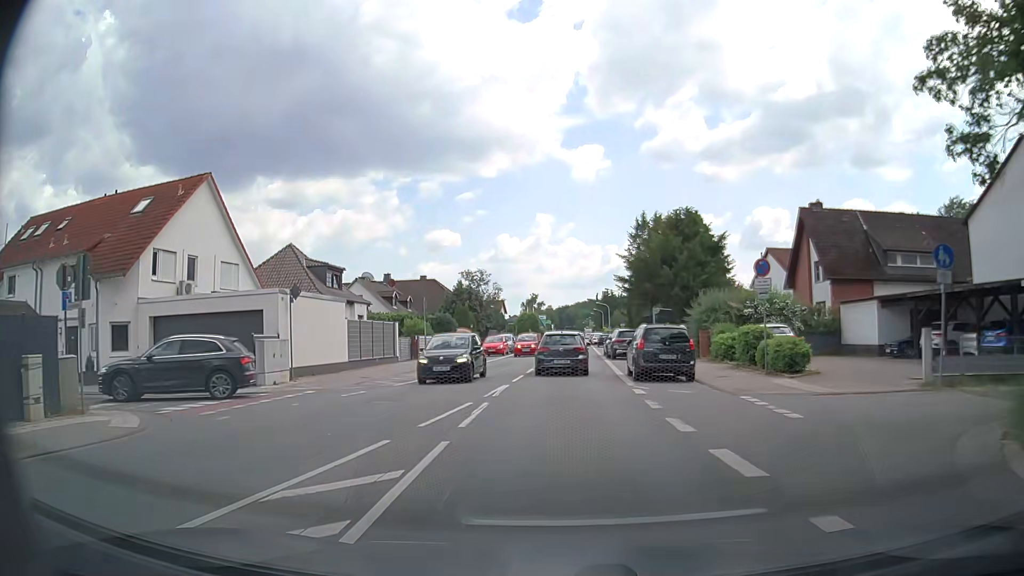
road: primary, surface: asphalt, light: Day
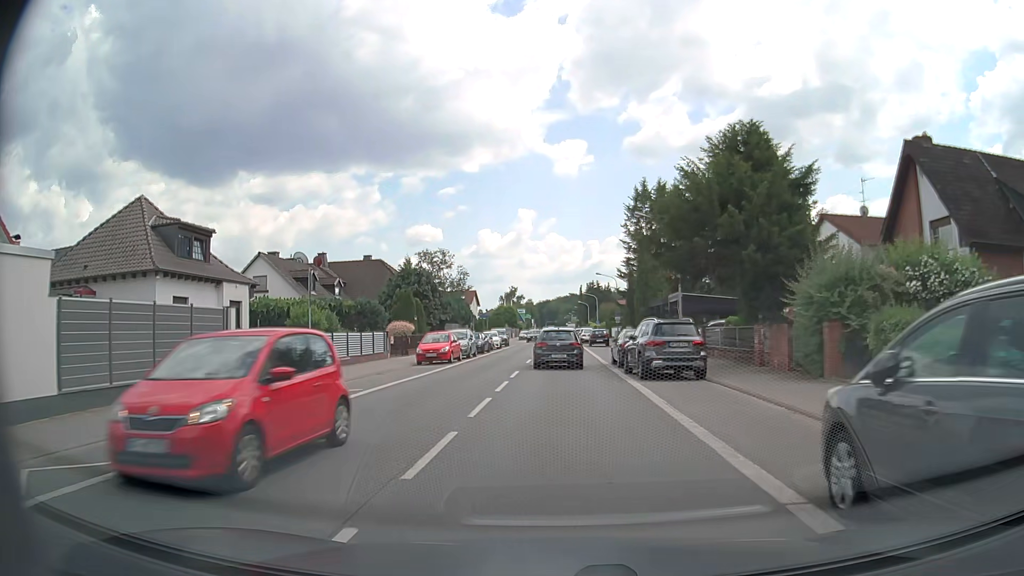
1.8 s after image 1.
(0.0, +17.9) m; +1°
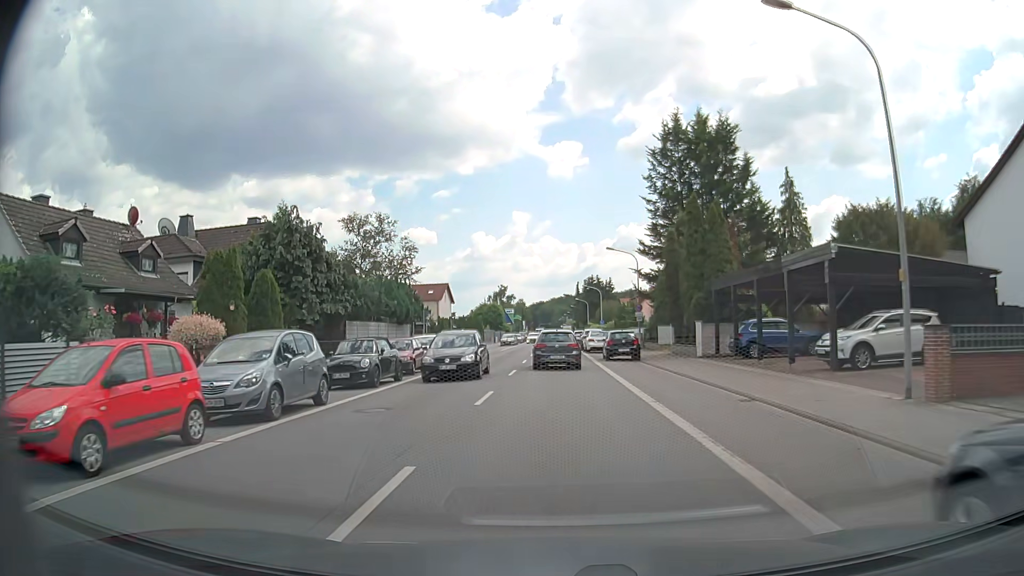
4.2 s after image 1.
(+0.3, +24.9) m; +1°
(0, +10) (0, +20) (0, +30) (0, +40) (0, +50) (0, +60) (0, +70) (0, +80) (0, +90) (0, +100) m
